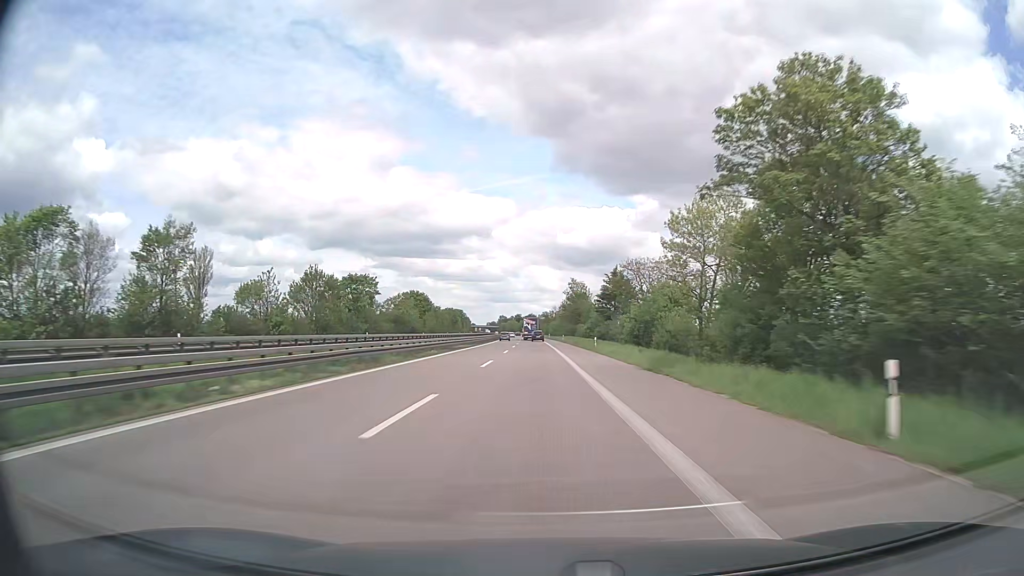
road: trunk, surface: asphalt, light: Day
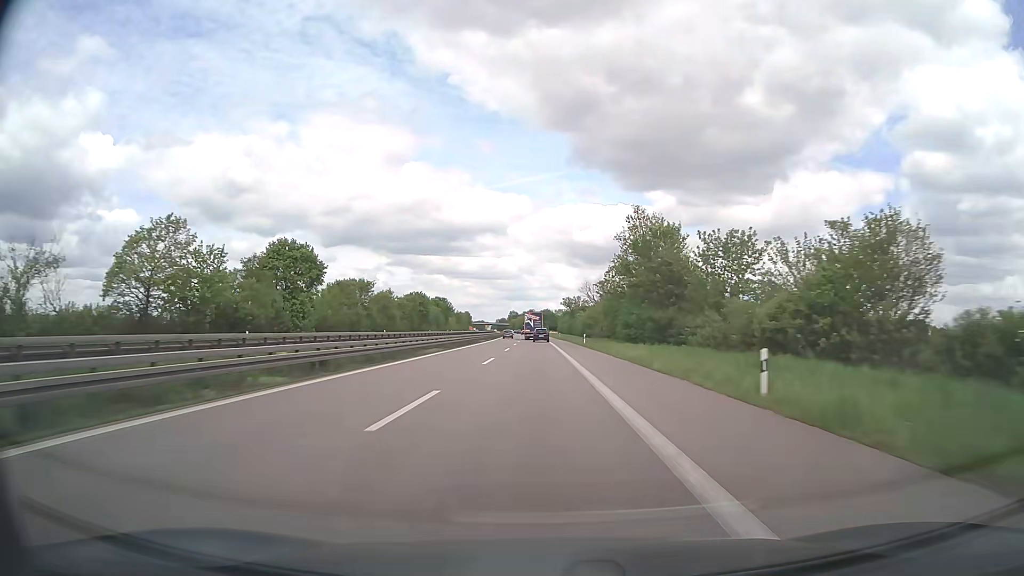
(-1.1, +89.5) m; -1°
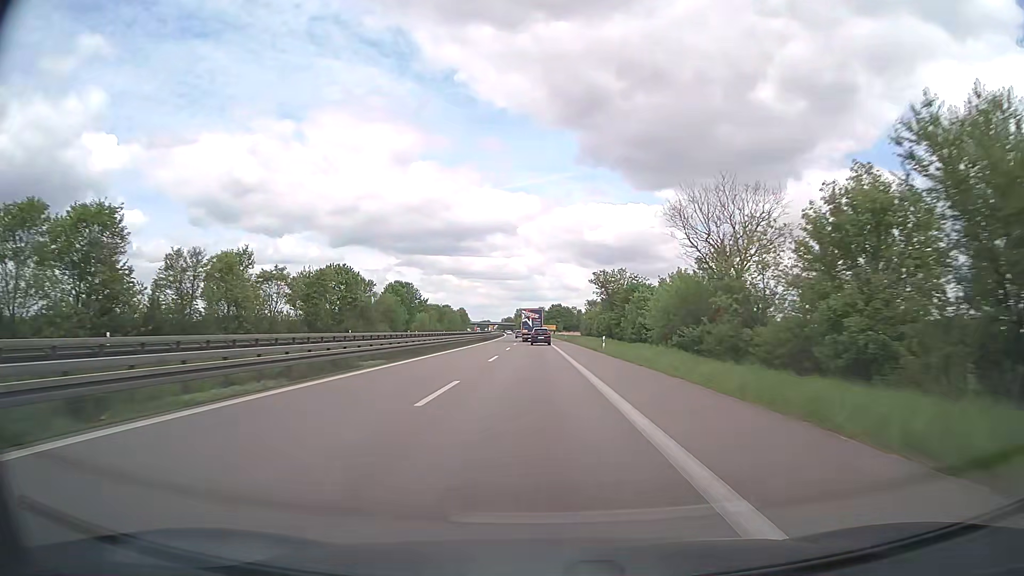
(-0.6, +68.9) m; -1°
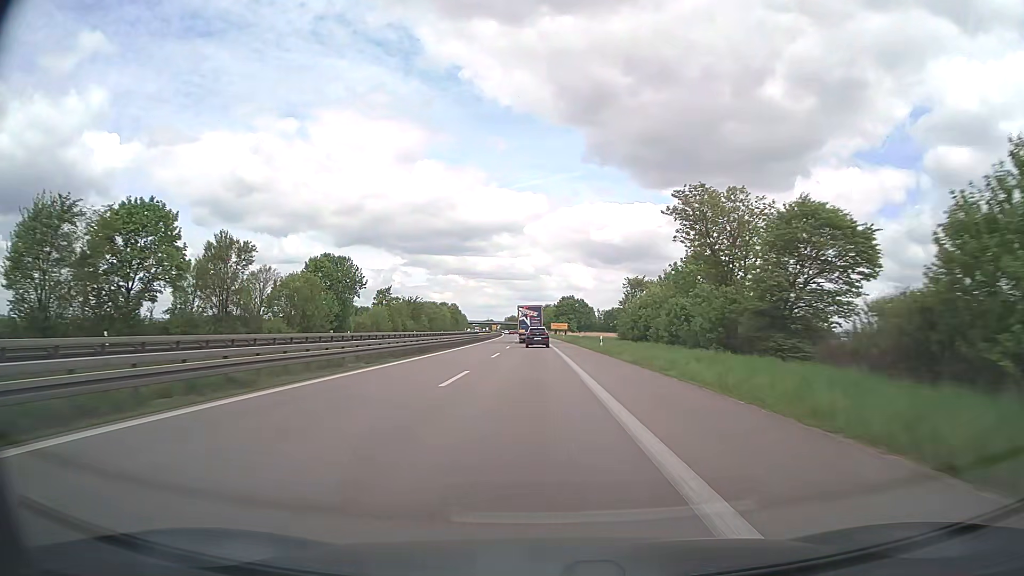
(-0.2, +49.6) m; -1°
(0, +10) (0, +20) (0, +30) (0, +40) (0, +50) (-1, +60) (-1, +70) (-1, +80) (-2, +90) (-3, +100) m
